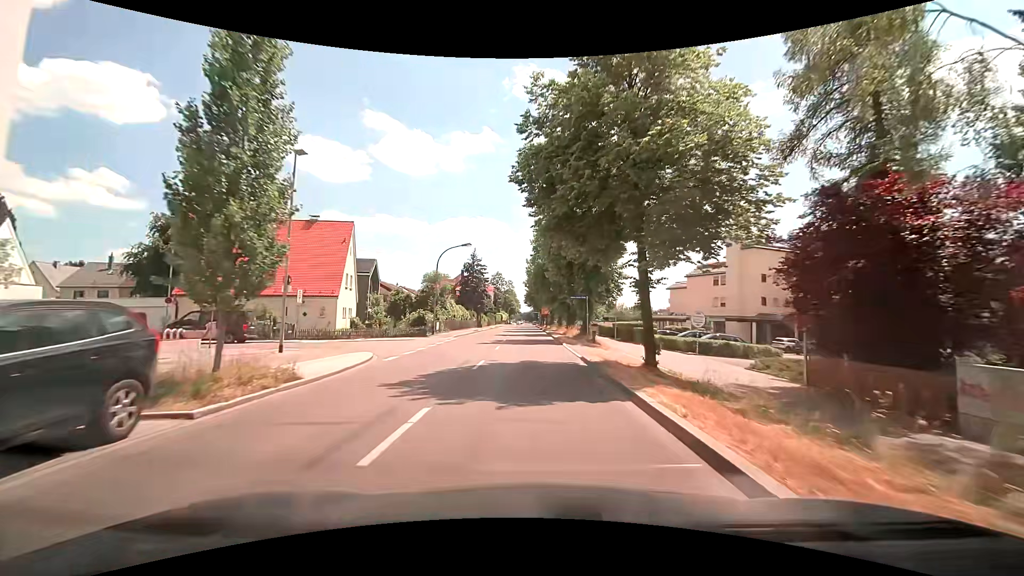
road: secondary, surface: asphalt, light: Day
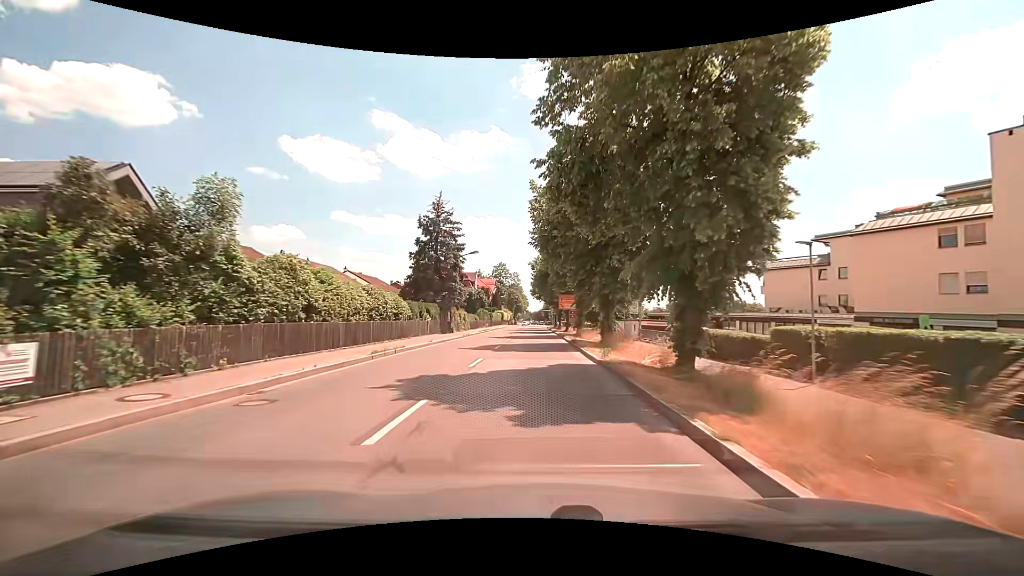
(-0.2, +35.3) m; -1°
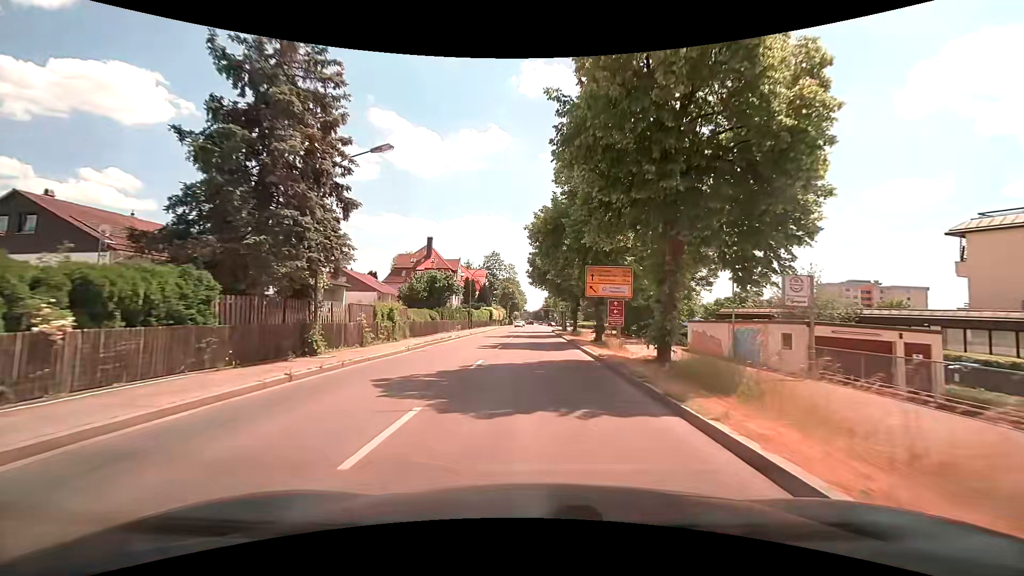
(-0.1, +27.9) m; 0°
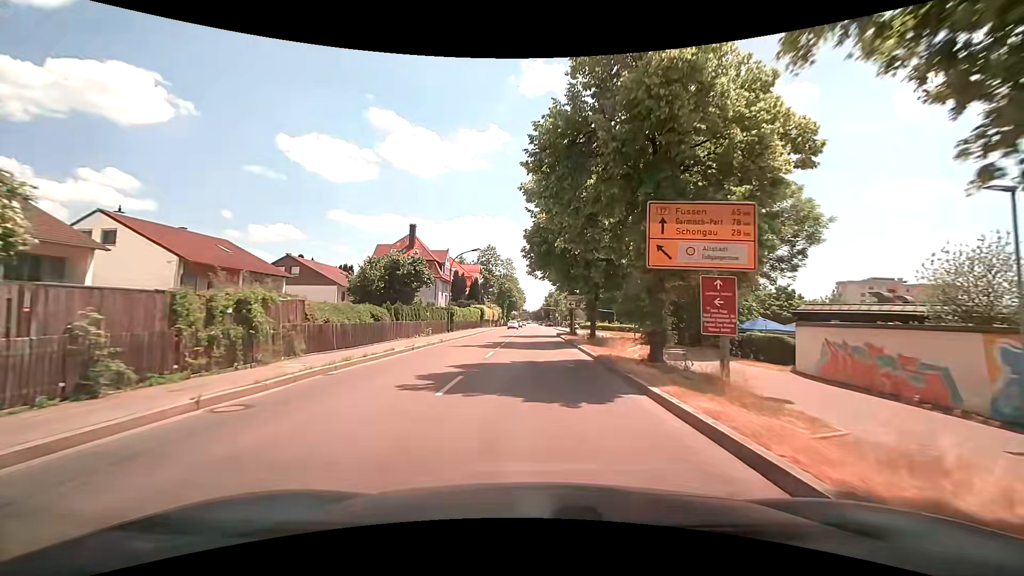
(0.0, +13.6) m; 0°
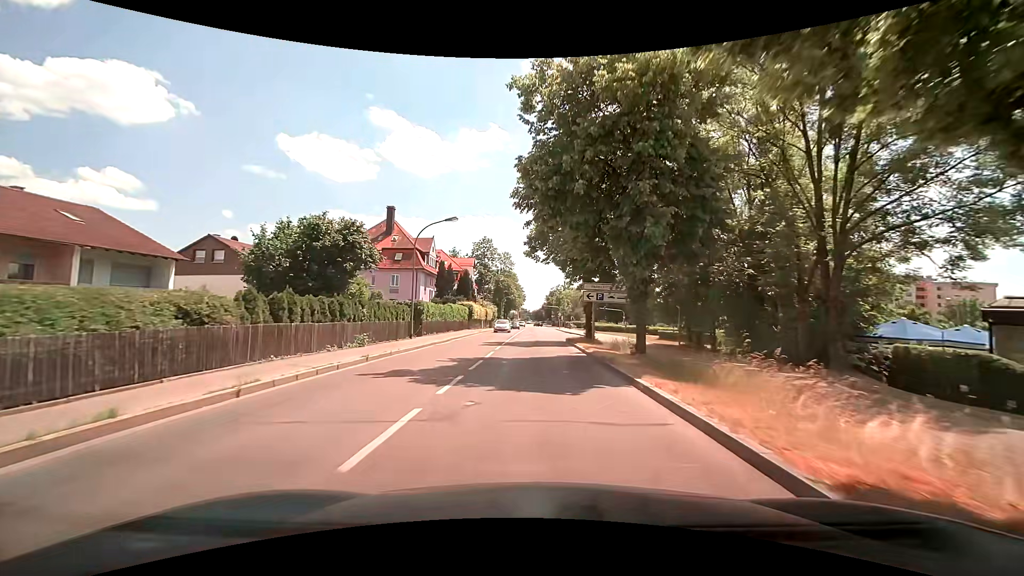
(0.0, +13.4) m; 0°
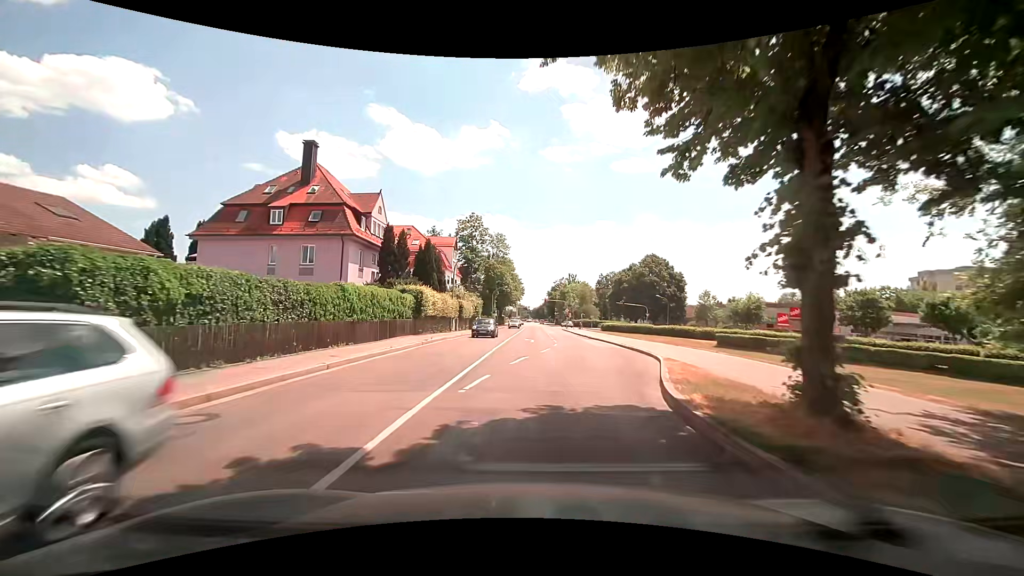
(+0.2, +26.2) m; 0°
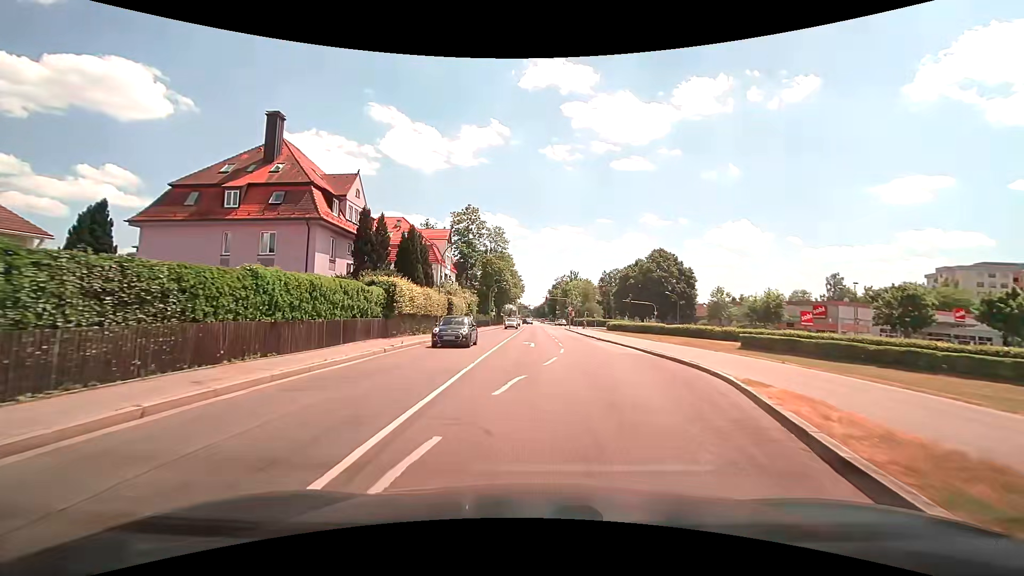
(0.0, +6.4) m; 0°
(0, +10) (0, +20) (0, +30) (0, +40) (+1, +50) (+1, +60) (+1, +70) (+1, +80) (+1, +90) (+1, +100) m
